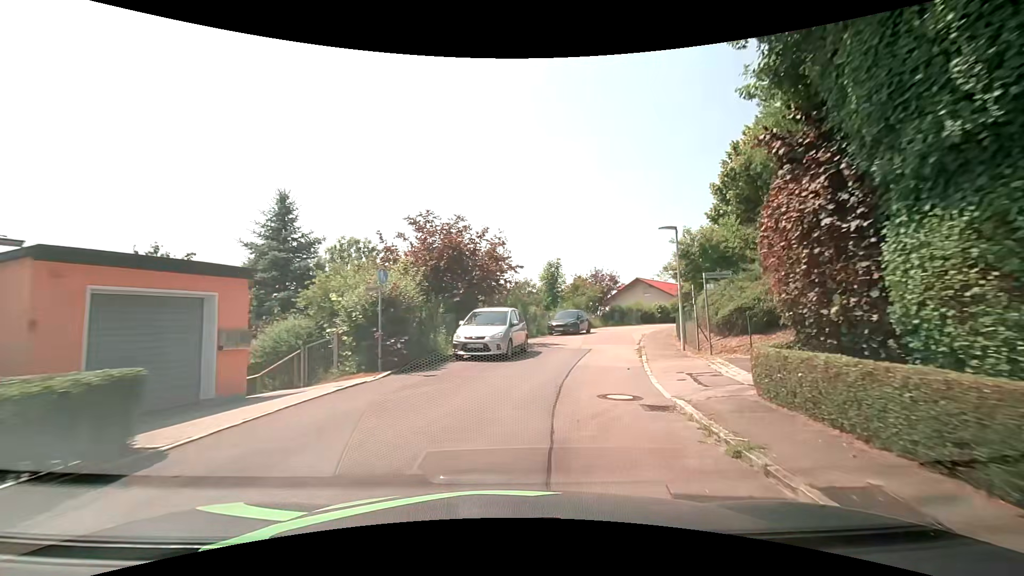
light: Day
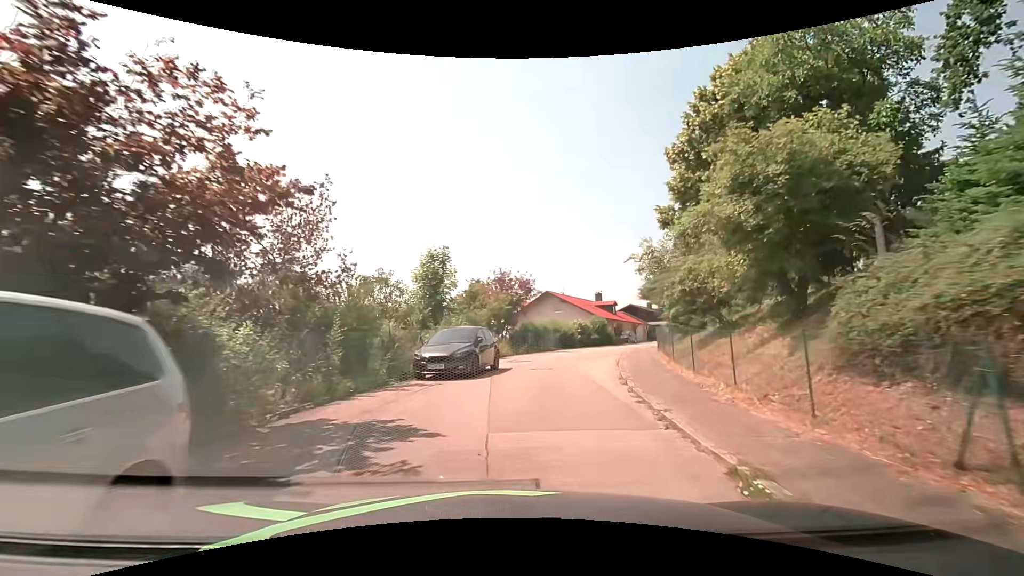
(+1.8, +15.1) m; +12°
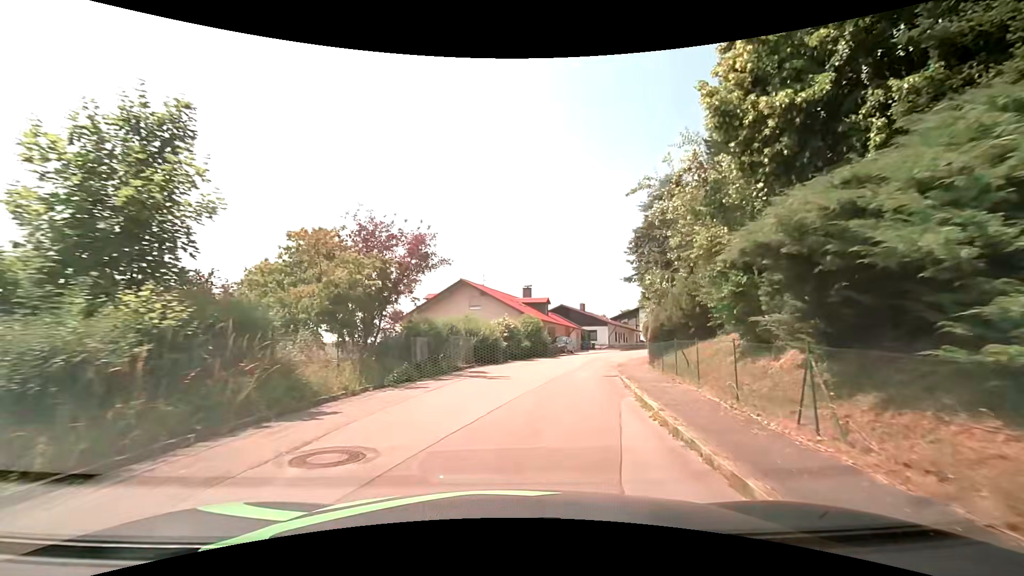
(+1.4, +15.3) m; +10°
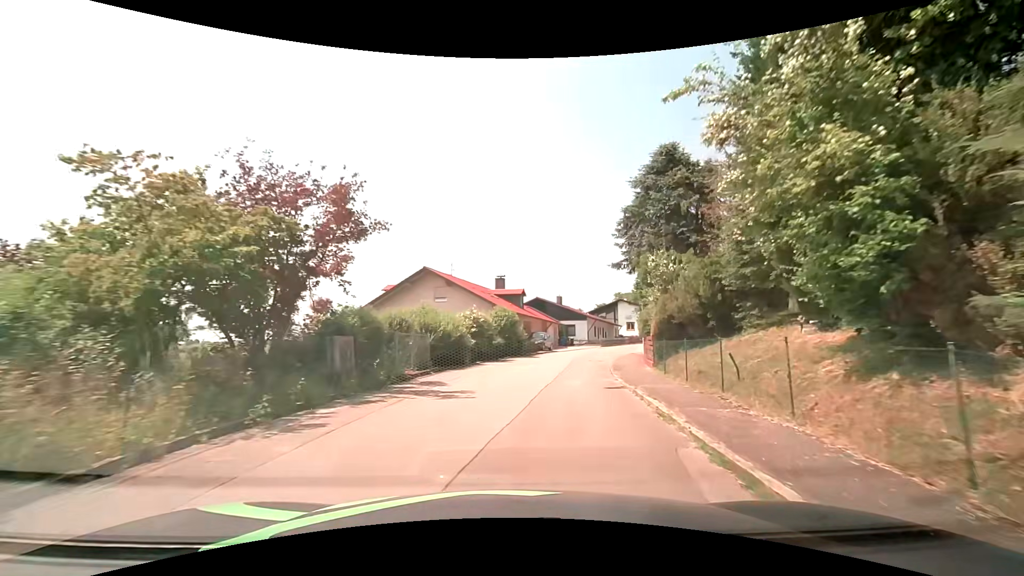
(+0.2, +5.2) m; +5°
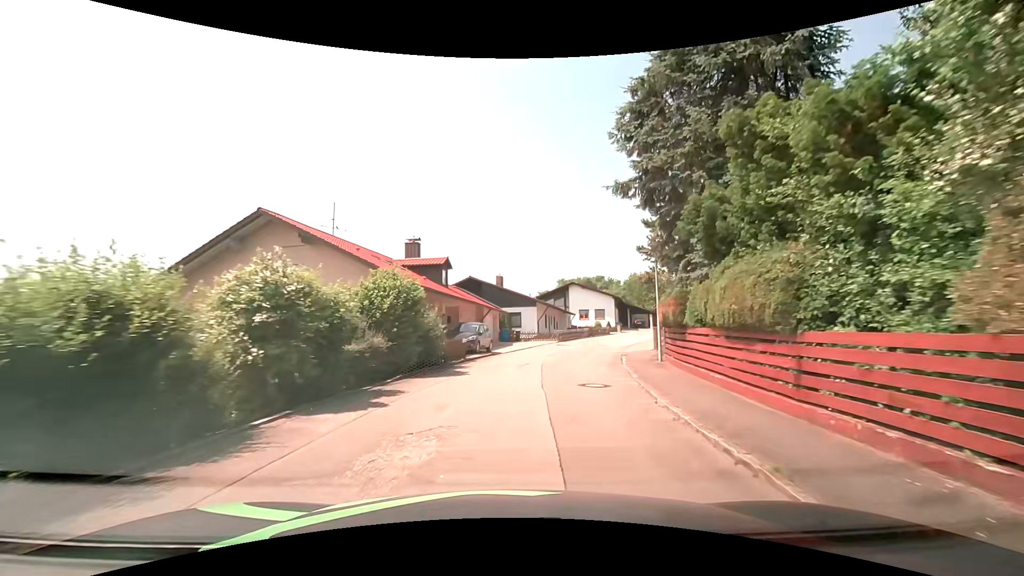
(+0.5, +16.0) m; +6°
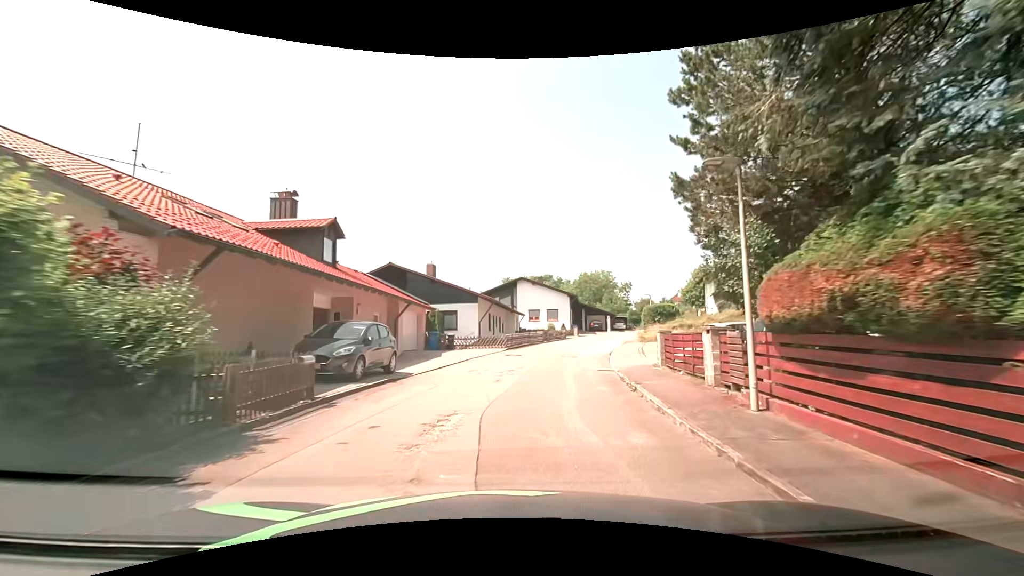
(+0.5, +10.8) m; +6°
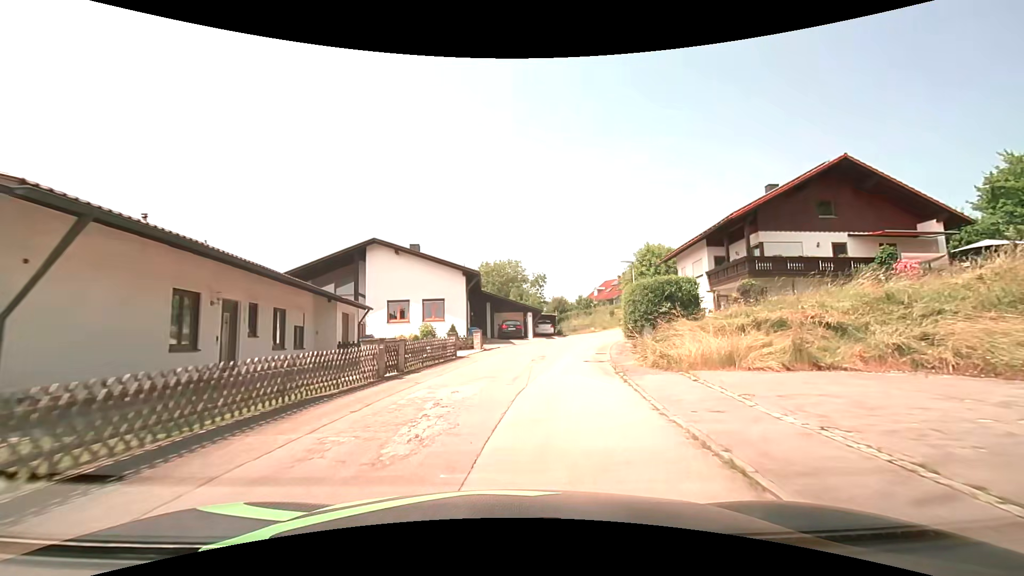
(+3.0, +27.0) m; +12°
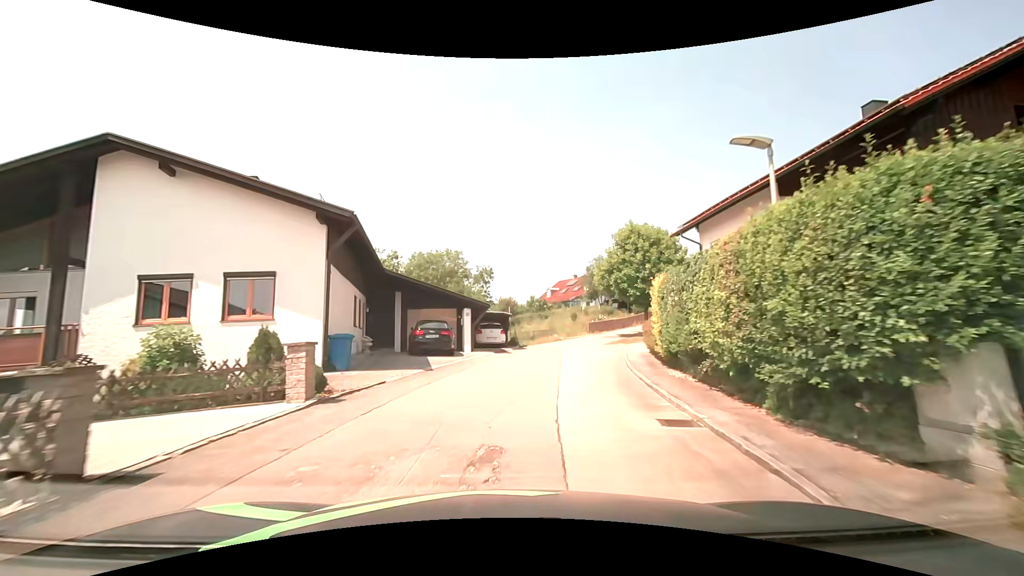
(+0.9, +16.2) m; +7°
(0, +10) (+1, +20) (+3, +30) (+6, +39) (+11, +48) (+18, +55) (+26, +62) (+34, +68) (+39, +76) (+39, +86) m
